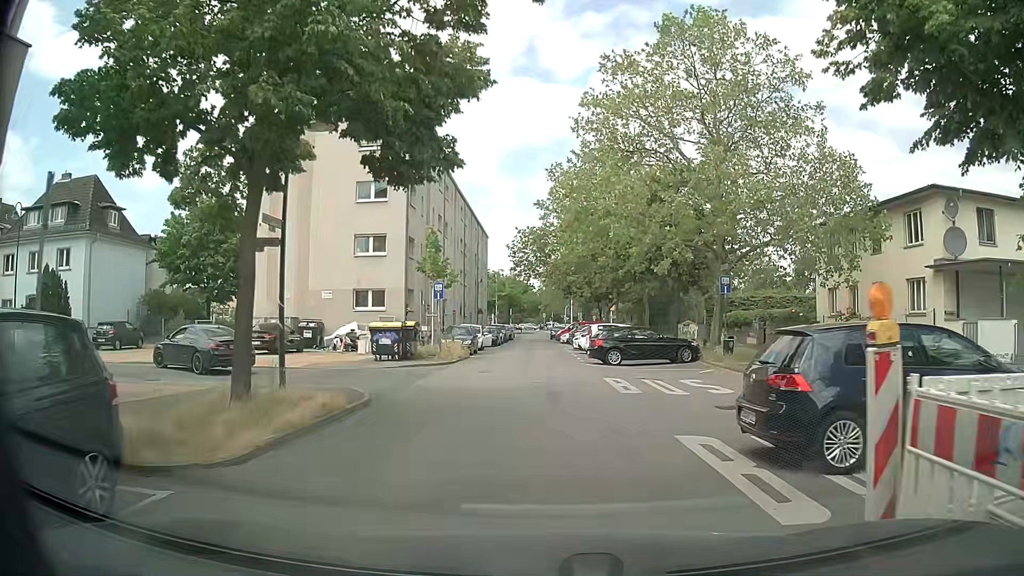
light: Day
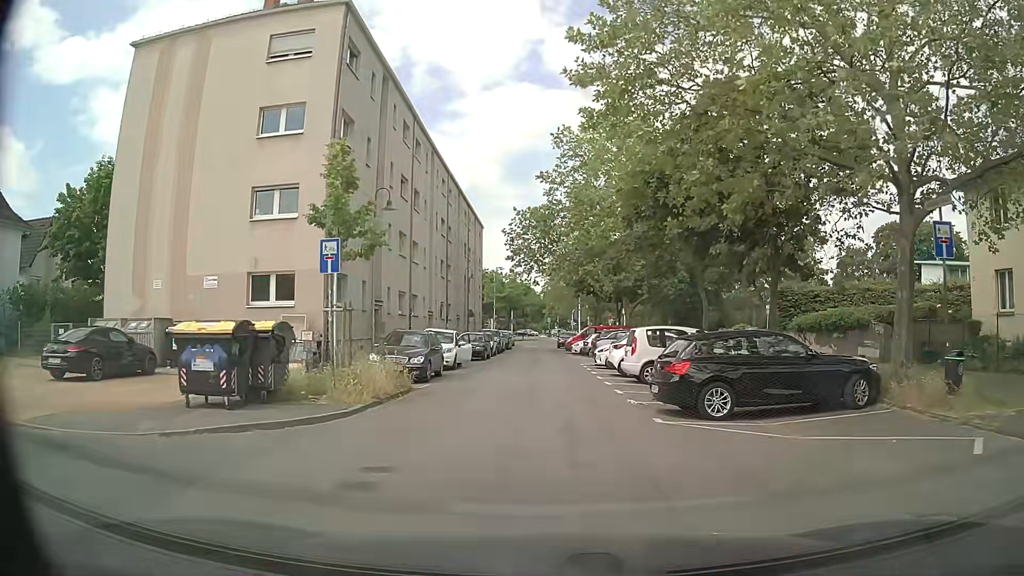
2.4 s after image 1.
(-0.1, +14.2) m; 0°
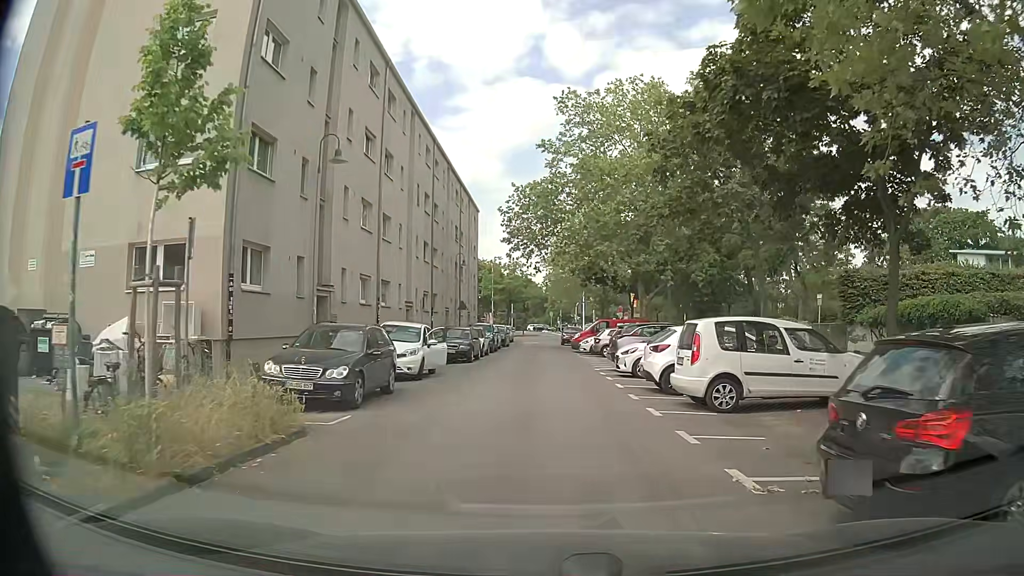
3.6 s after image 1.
(-0.1, +7.5) m; 0°
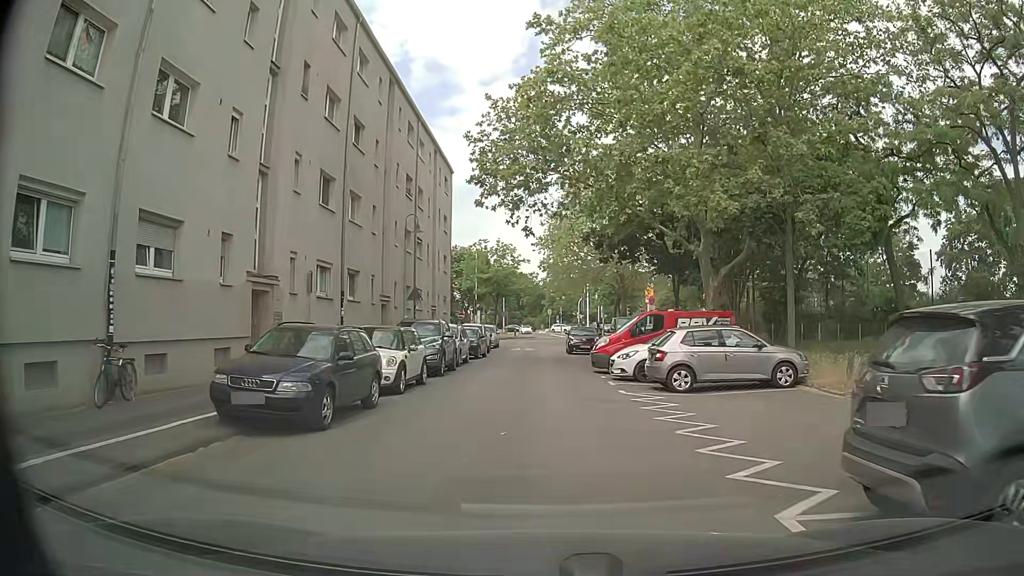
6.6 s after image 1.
(-0.1, +18.6) m; 0°
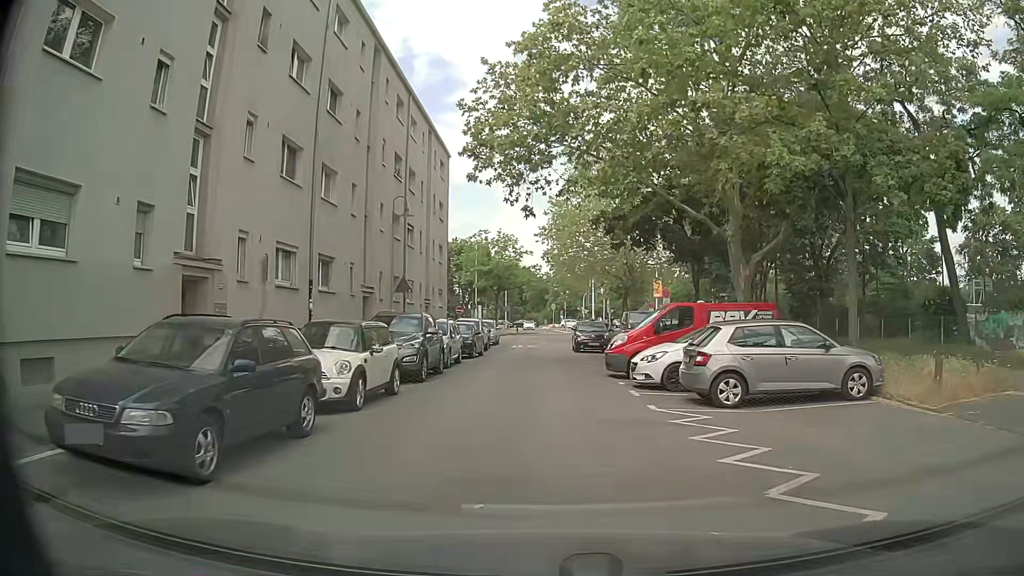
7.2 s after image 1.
(0.0, +3.7) m; -1°
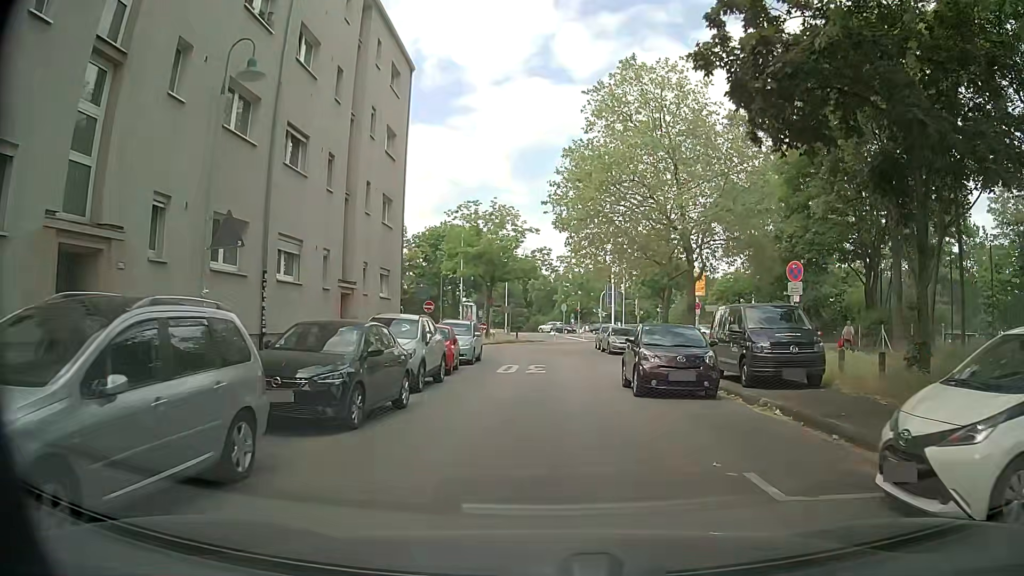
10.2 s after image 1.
(-0.1, +18.4) m; 0°
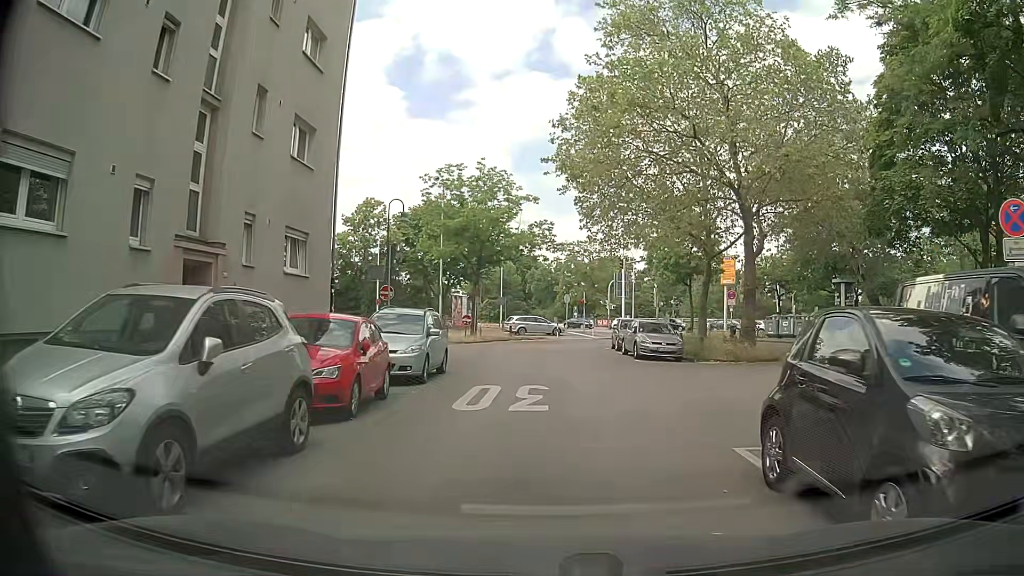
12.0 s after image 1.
(0.0, +10.1) m; 0°
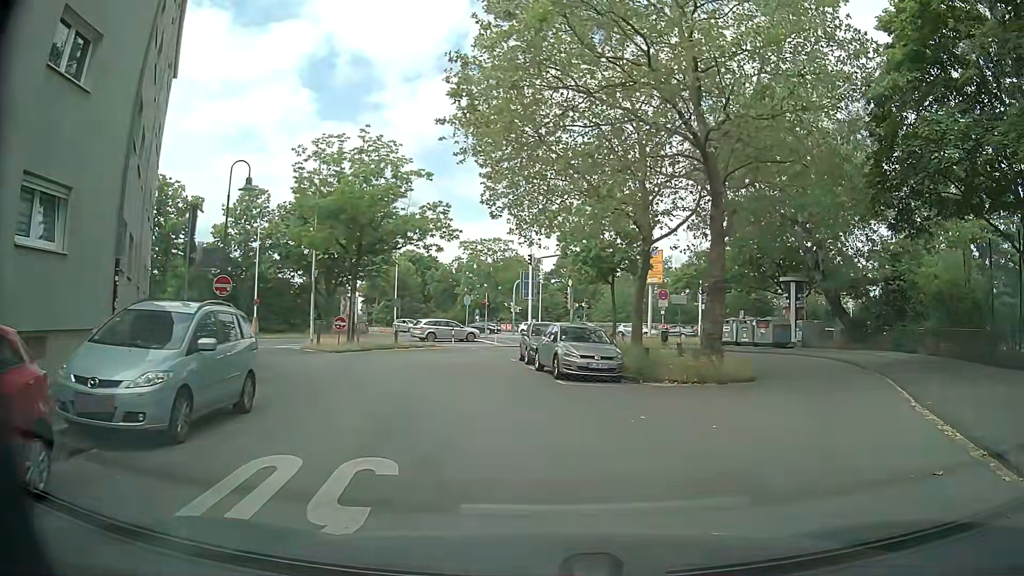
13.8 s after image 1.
(+0.1, +7.2) m; +8°
